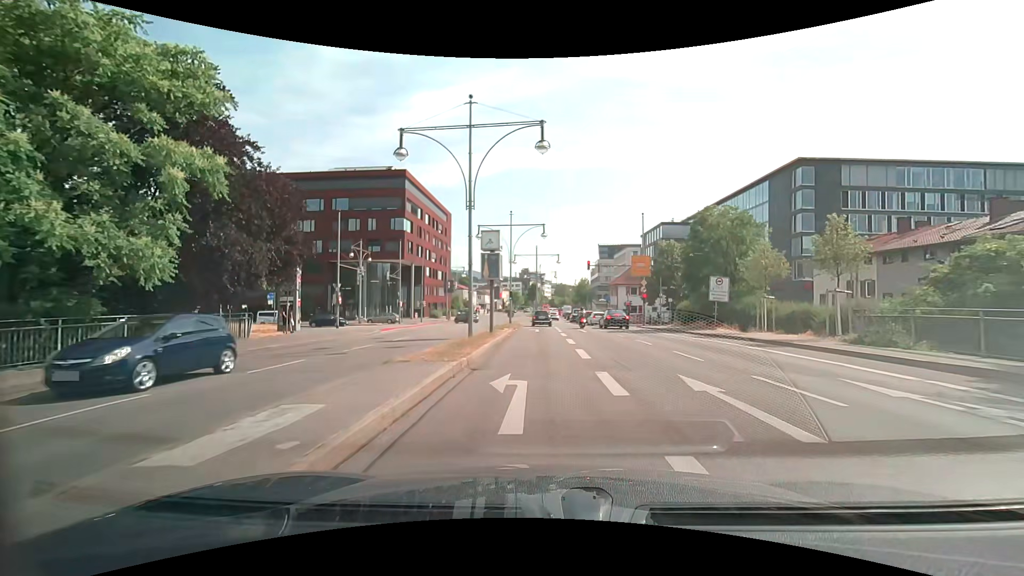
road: primary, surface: asphalt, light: Day
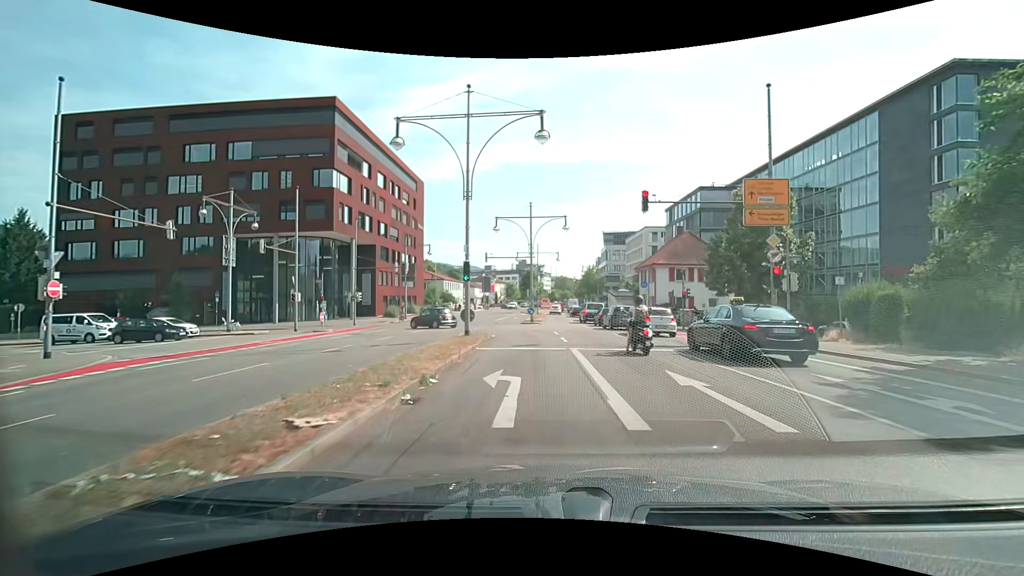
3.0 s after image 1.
(+0.1, +25.6) m; +1°
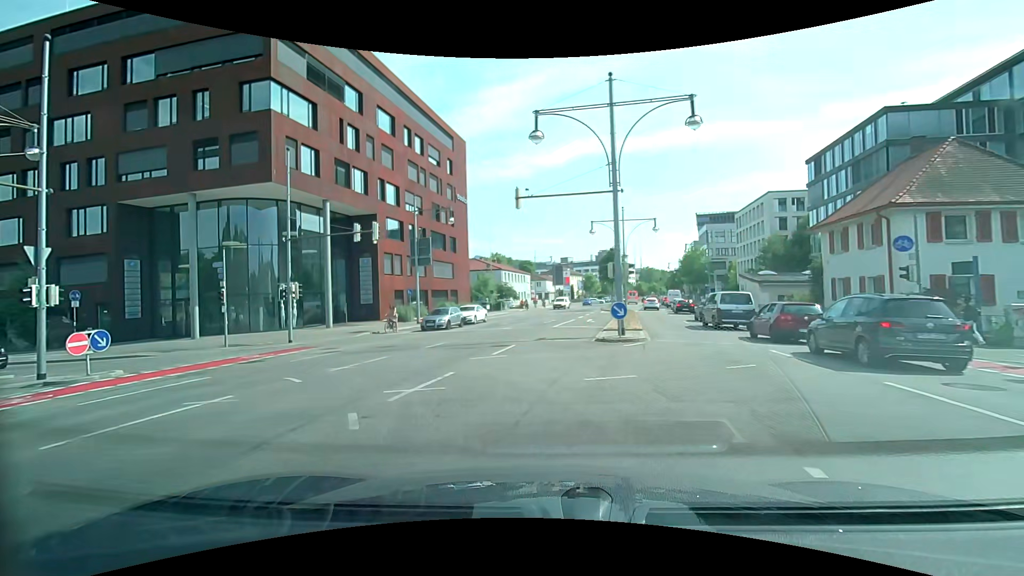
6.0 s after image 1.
(-0.7, +23.4) m; -7°
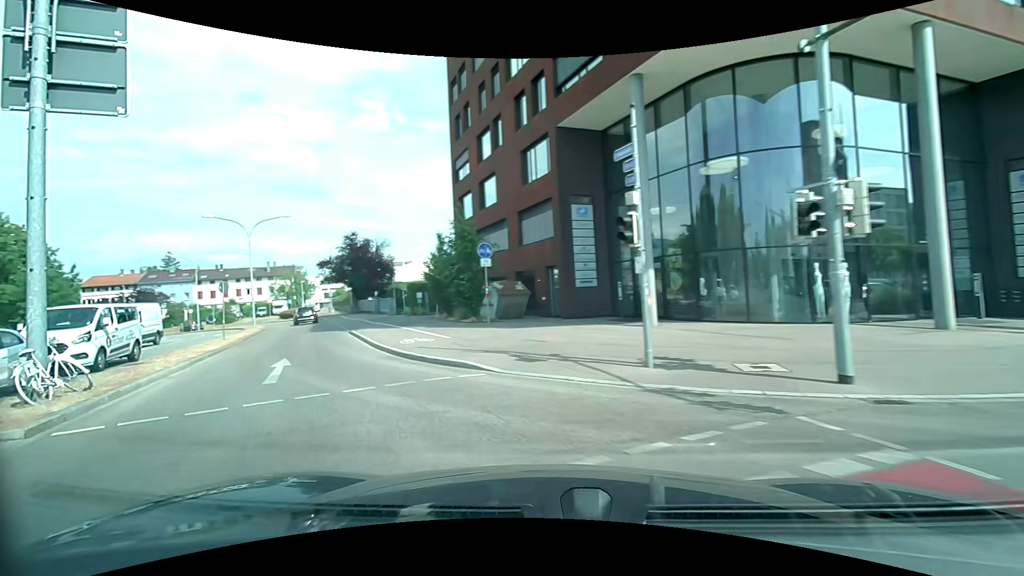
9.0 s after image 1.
(-7.8, +17.7) m; -55°
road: primary_link
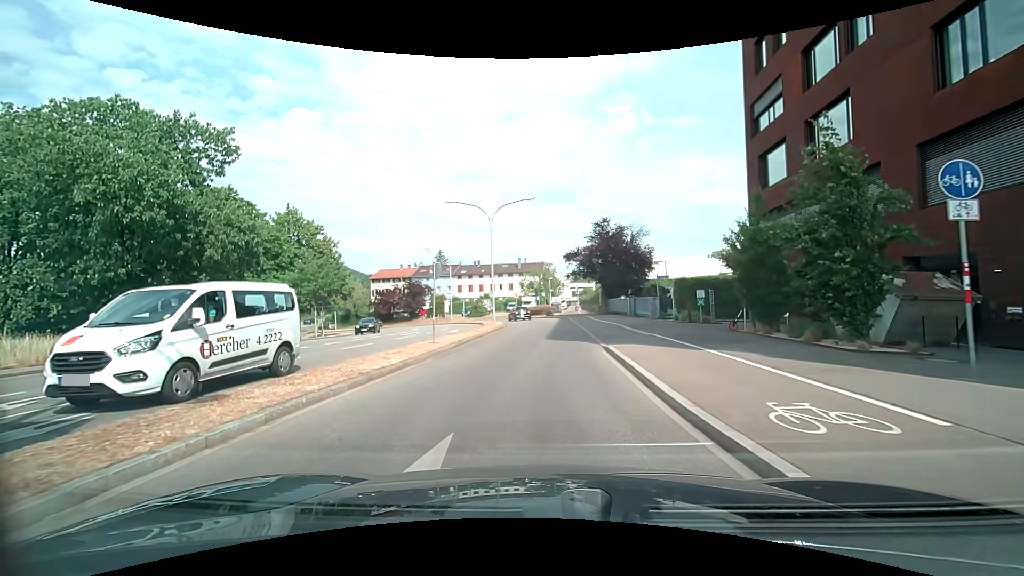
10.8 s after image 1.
(-2.8, +9.6) m; -30°
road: trunk_link
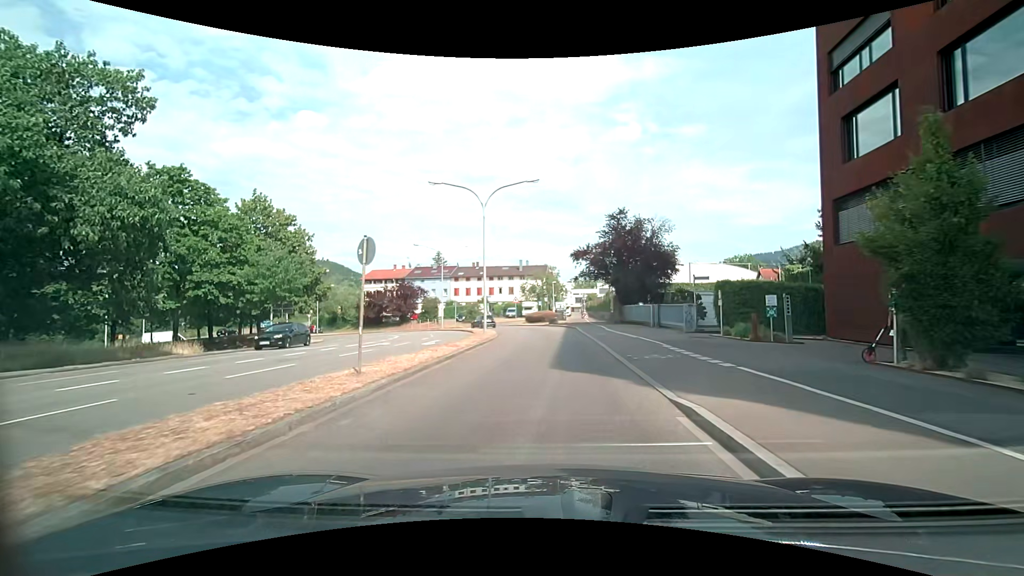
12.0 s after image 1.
(-0.3, +7.4) m; -2°
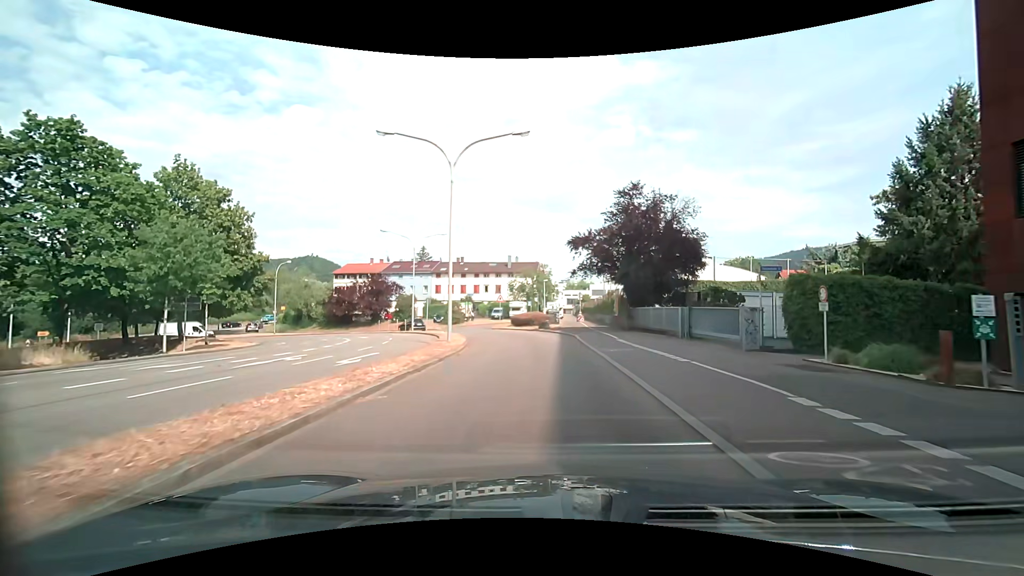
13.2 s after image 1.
(+0.1, +8.9) m; +1°
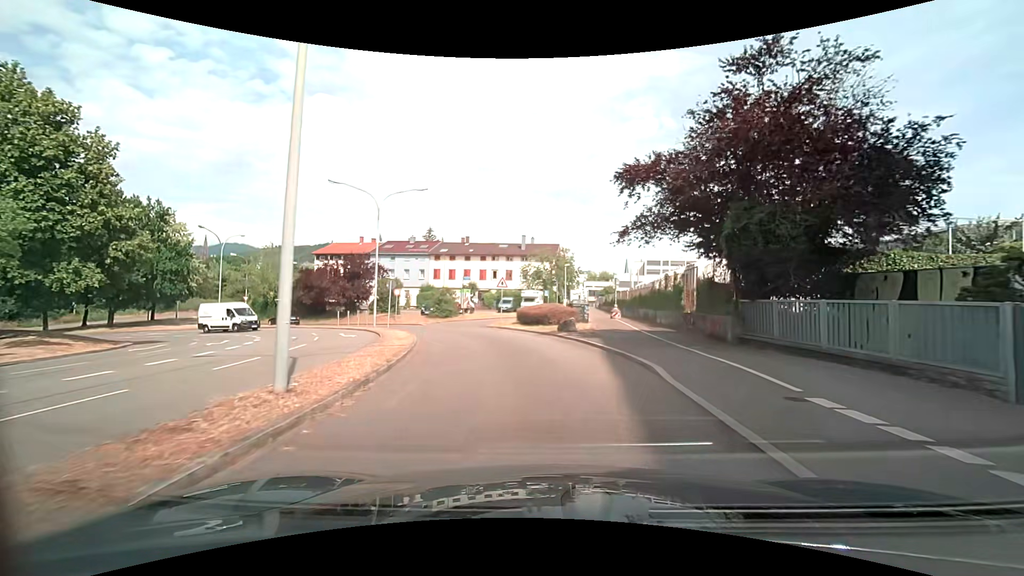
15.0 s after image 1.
(0.0, +15.3) m; -1°
(0, +10) (-2, +20) (-5, +29) (-10, +38) (-16, +46) (-24, +51) (-33, +57) (-40, +63) (-47, +71) (-50, +80) m
